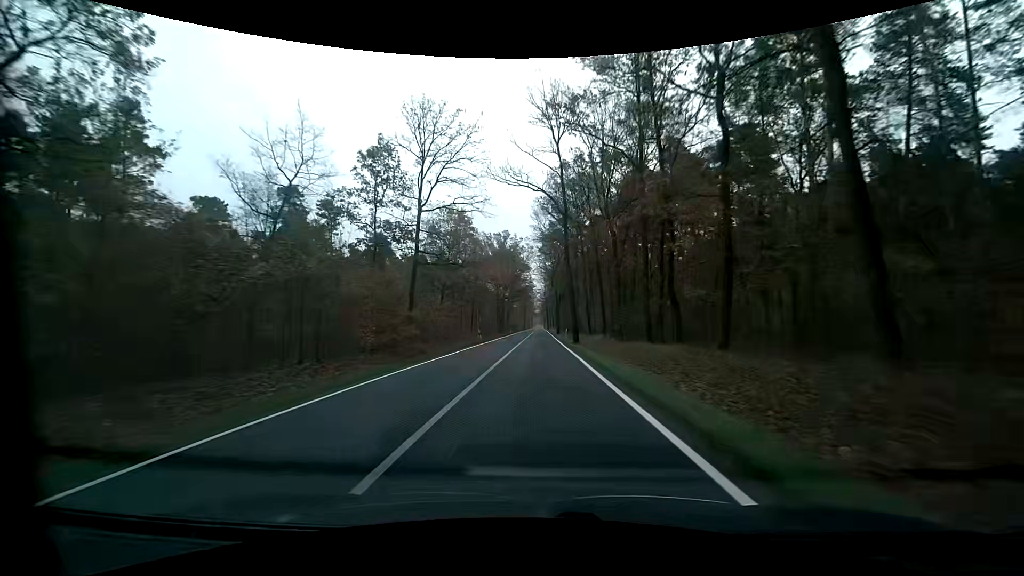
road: primary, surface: asphalt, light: Day
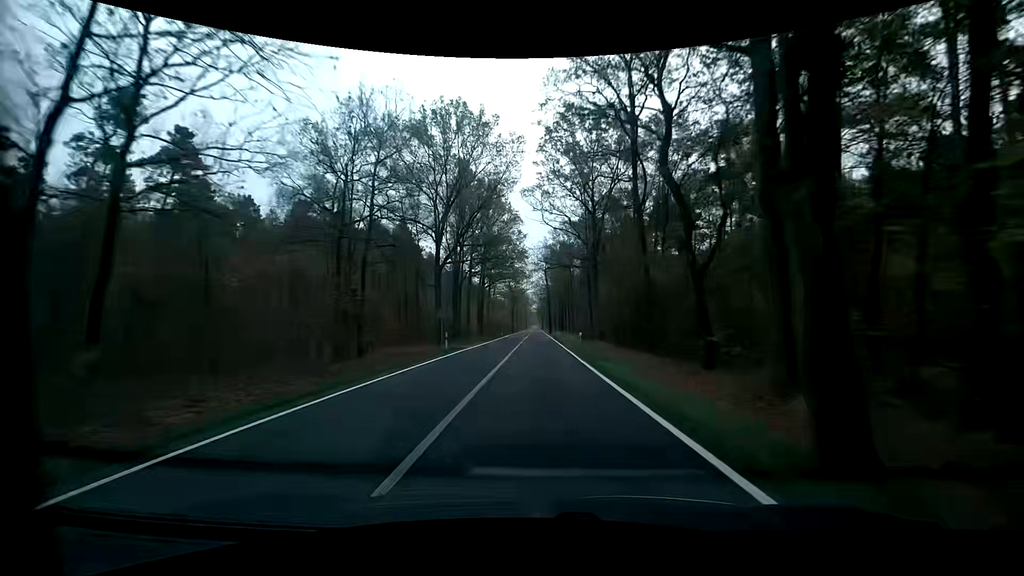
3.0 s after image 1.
(+0.2, +68.2) m; 0°
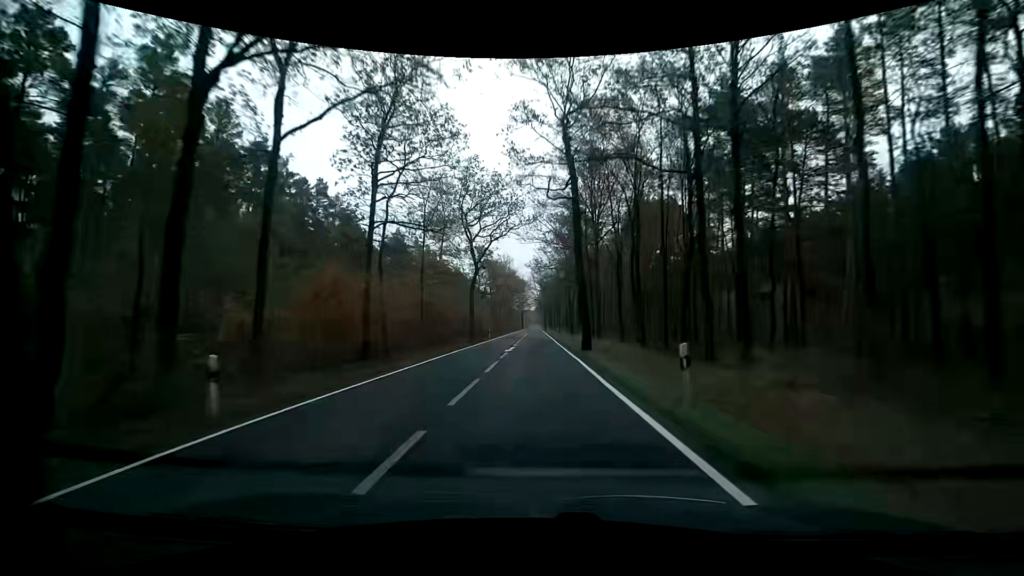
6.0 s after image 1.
(+0.3, +72.5) m; 0°
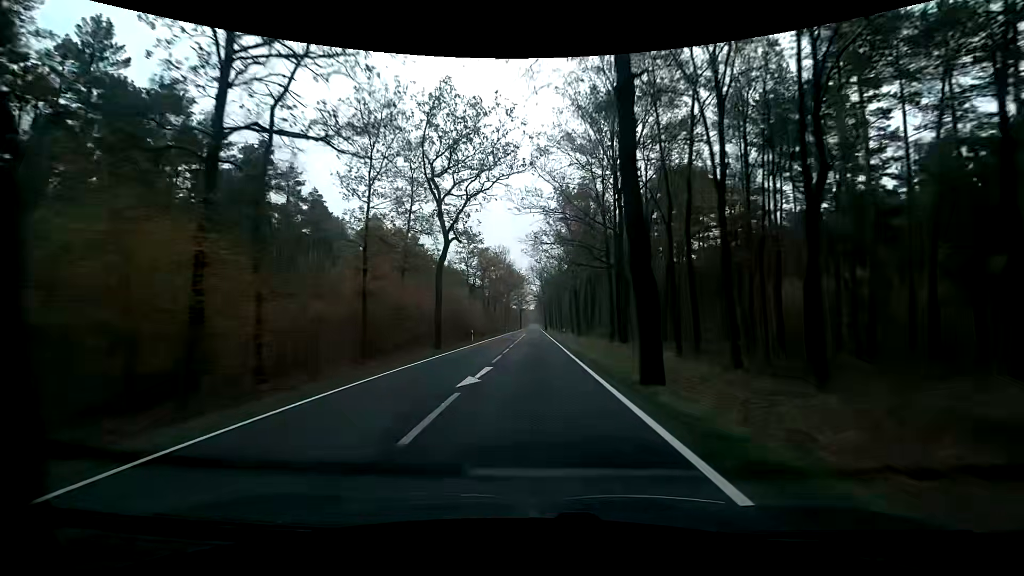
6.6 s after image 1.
(0.0, +14.8) m; 0°
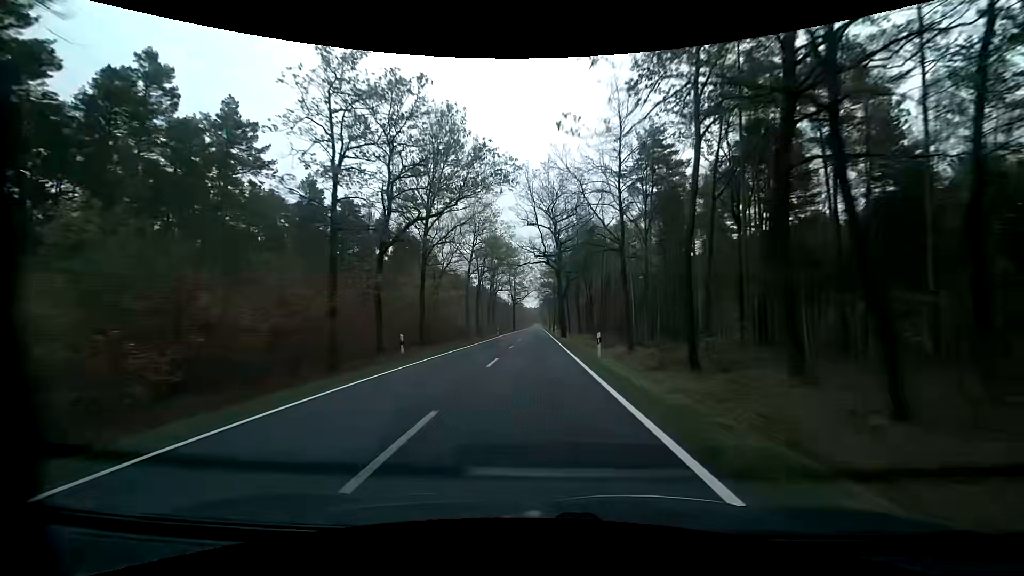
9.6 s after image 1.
(0.0, +74.2) m; 0°
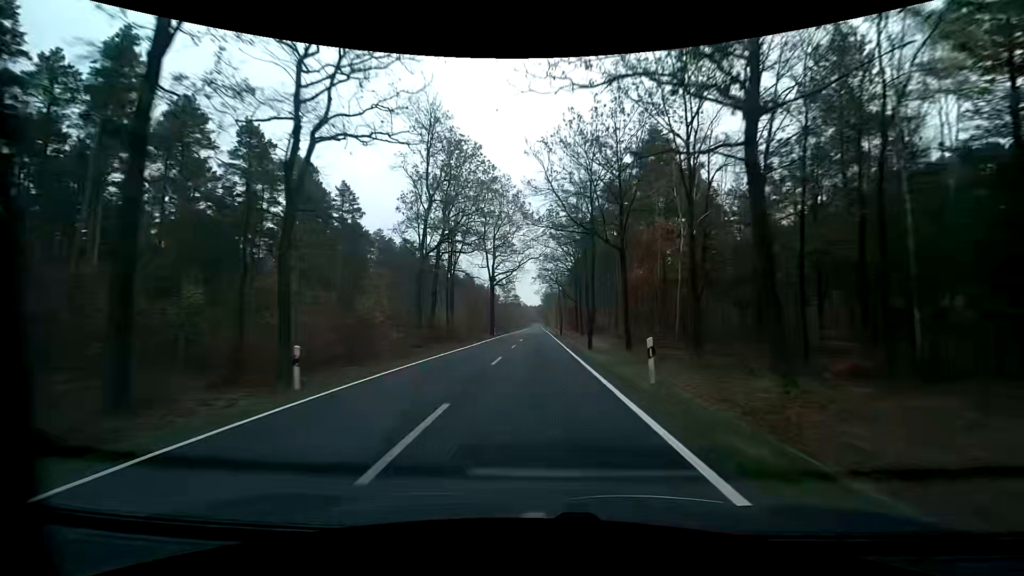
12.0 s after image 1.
(+0.2, +59.5) m; 0°
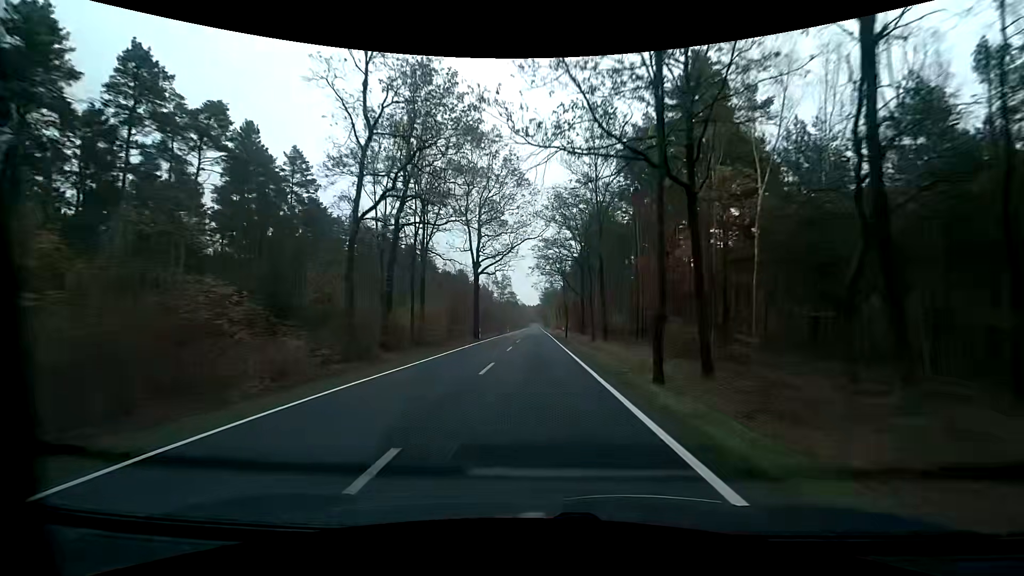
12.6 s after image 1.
(0.0, +14.9) m; 0°
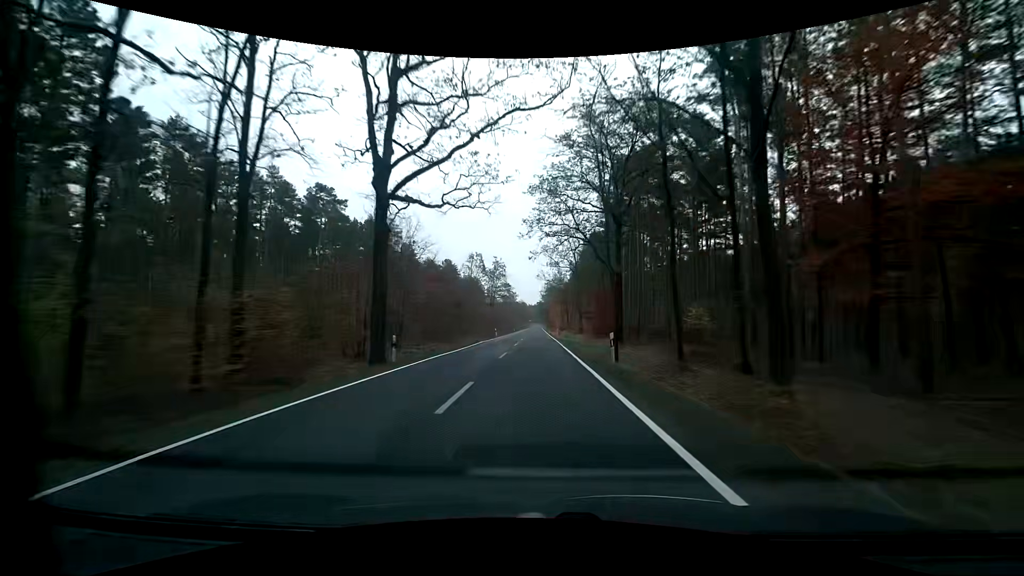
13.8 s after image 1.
(+0.2, +30.1) m; 0°
(0, +10) (0, +20) (0, +30) (0, +40) (0, +50) (0, +60) (0, +70) (0, +80) (0, +90) (0, +100) m
